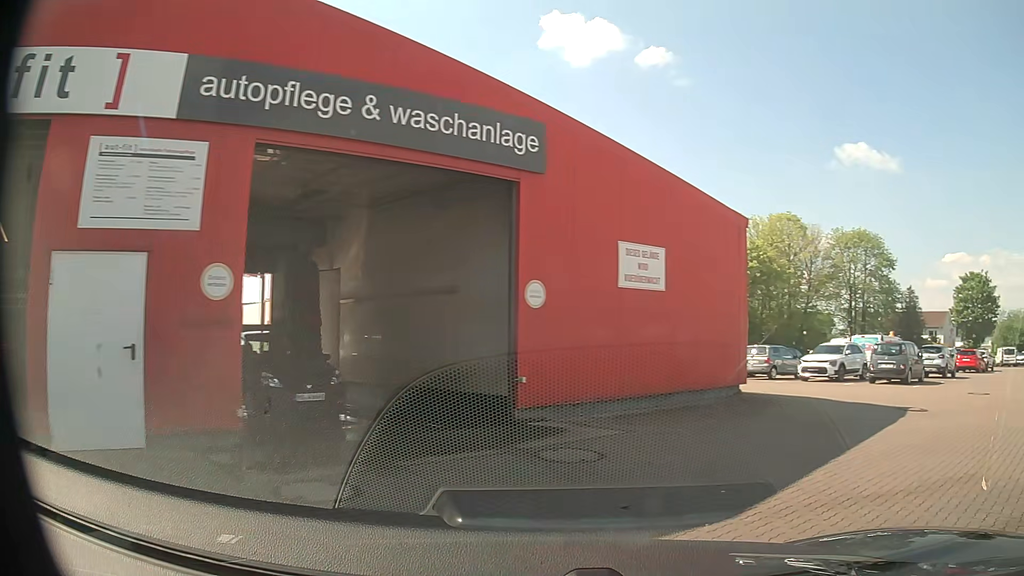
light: Day
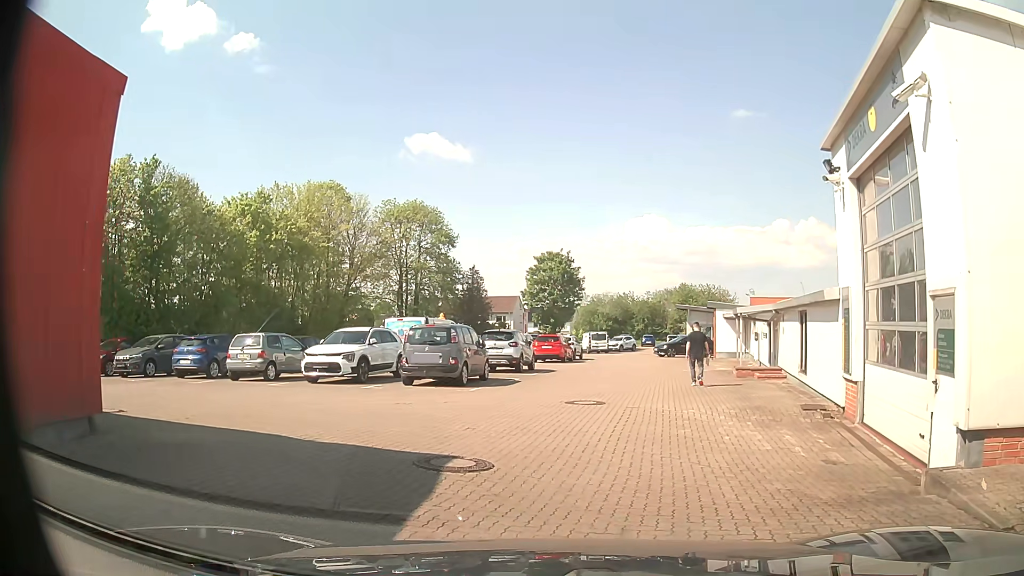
(+3.8, +6.9) m; +43°
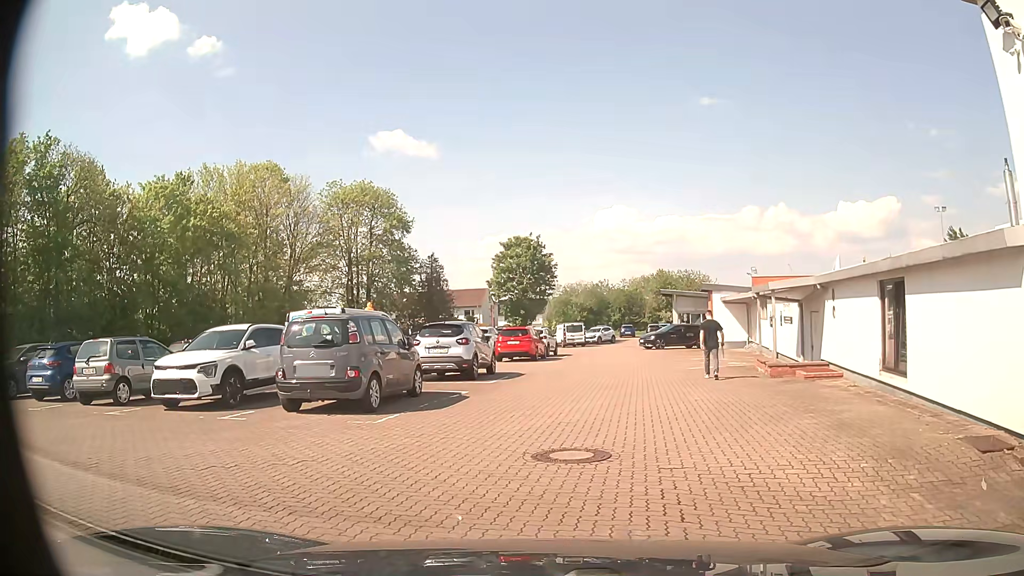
(+0.2, +6.5) m; +2°
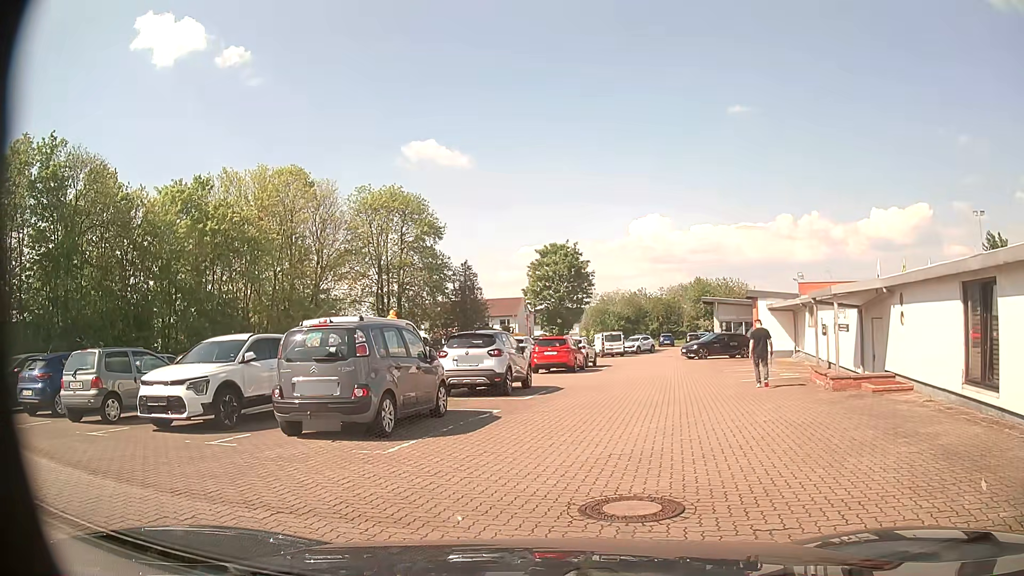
(0.0, +1.7) m; 0°
